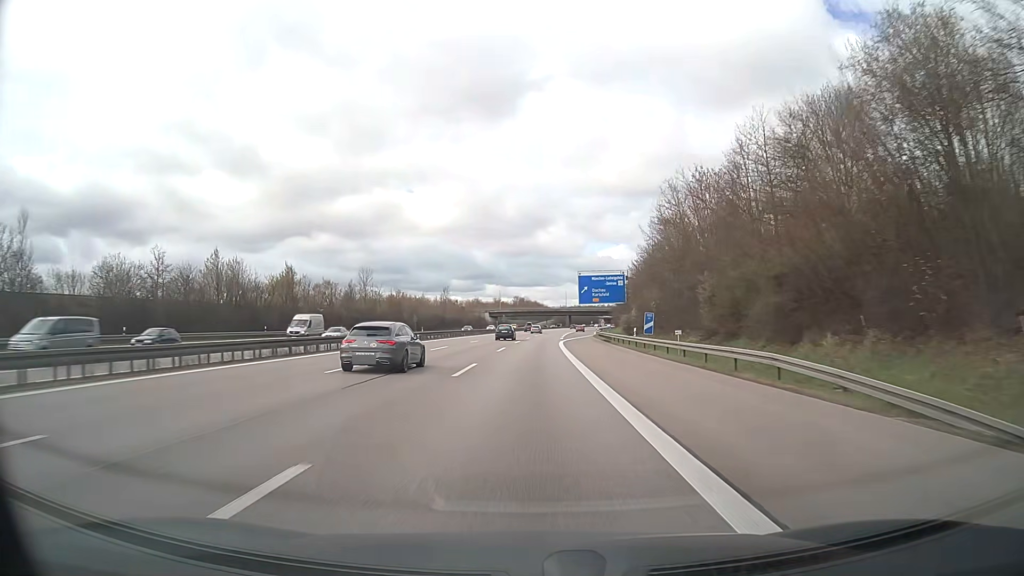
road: motorway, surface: asphalt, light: Day
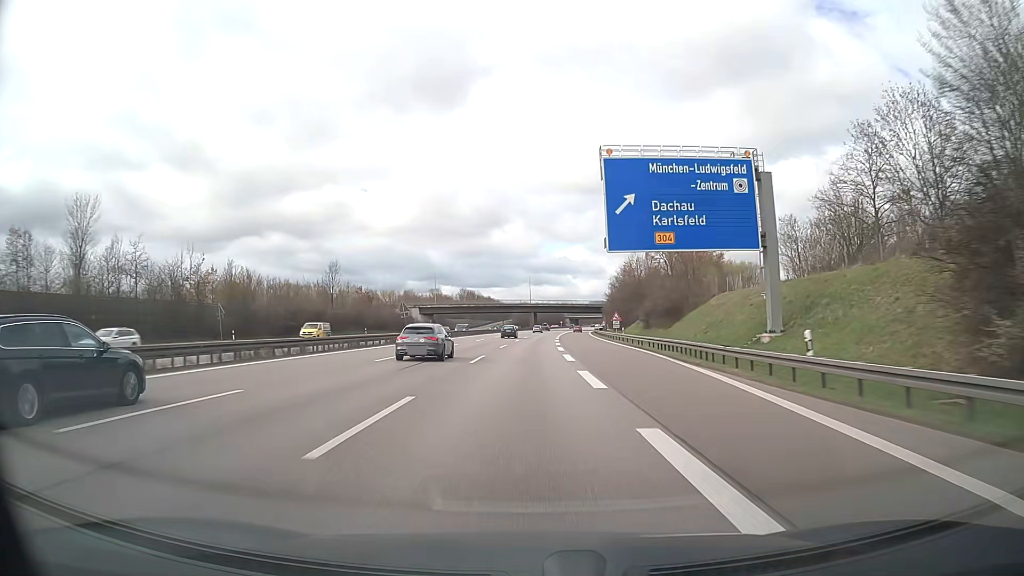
(+2.5, +83.3) m; +4°
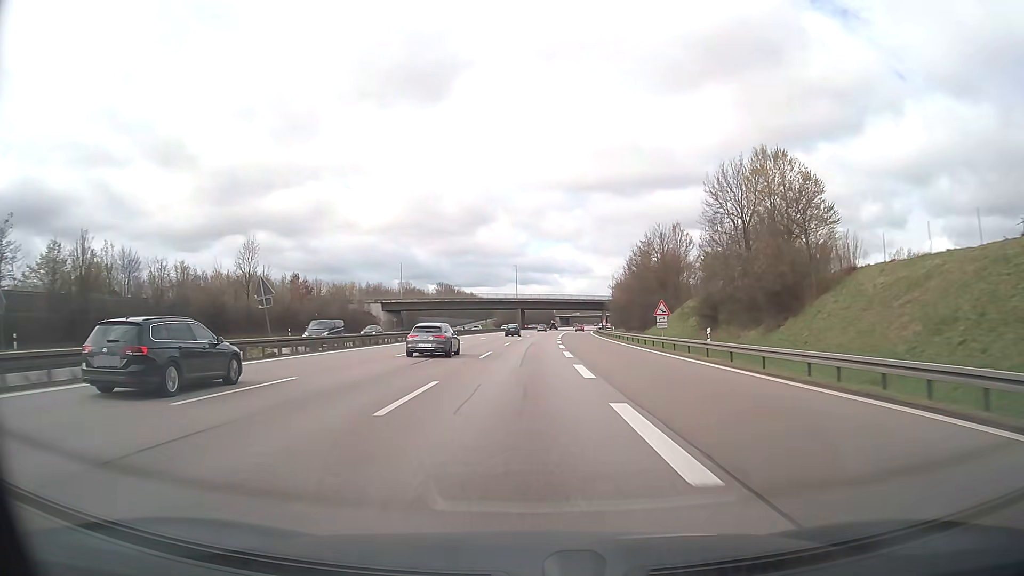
(+0.3, +33.3) m; +1°
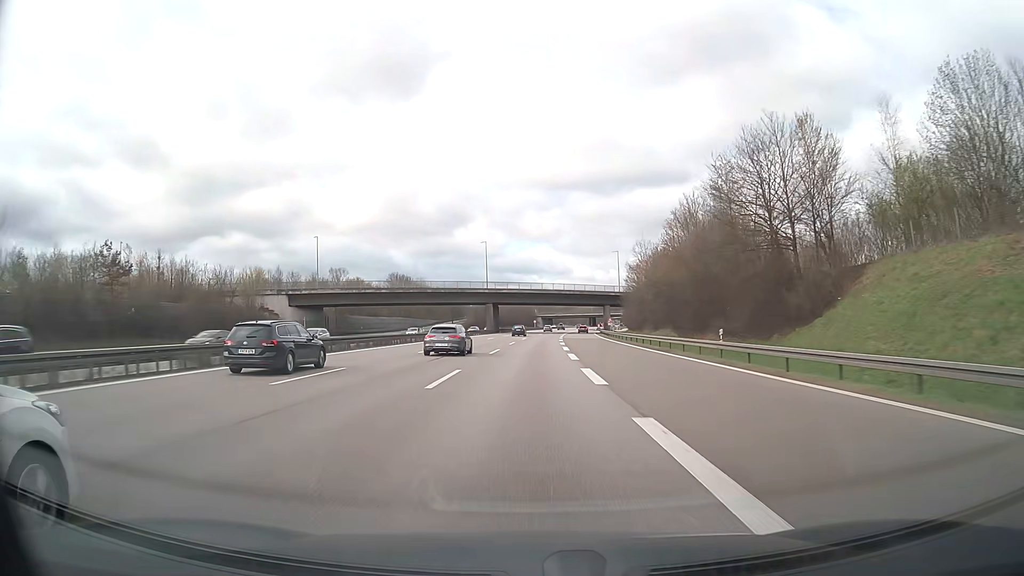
(+0.8, +49.8) m; +2°
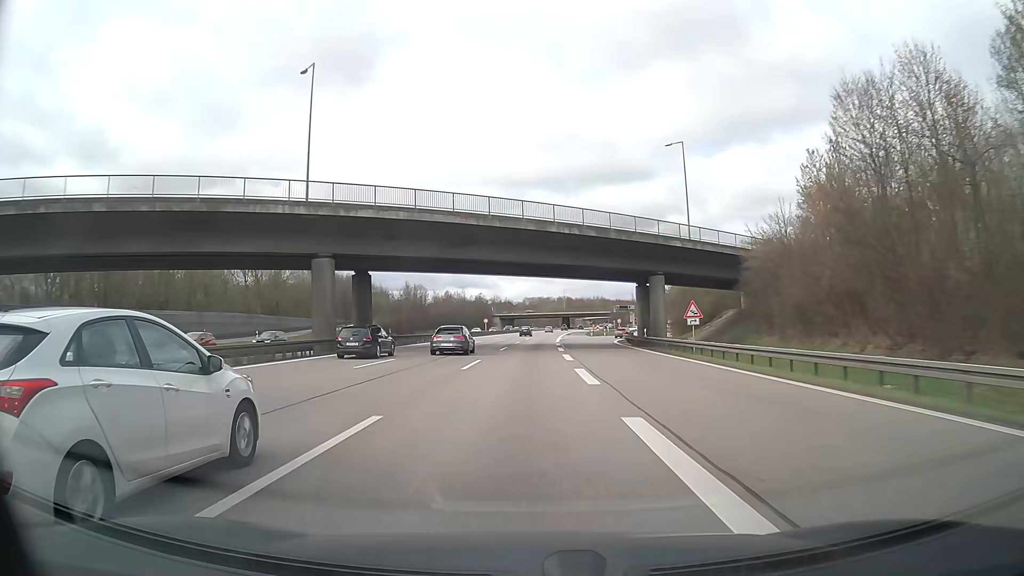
(+2.4, +83.0) m; +3°
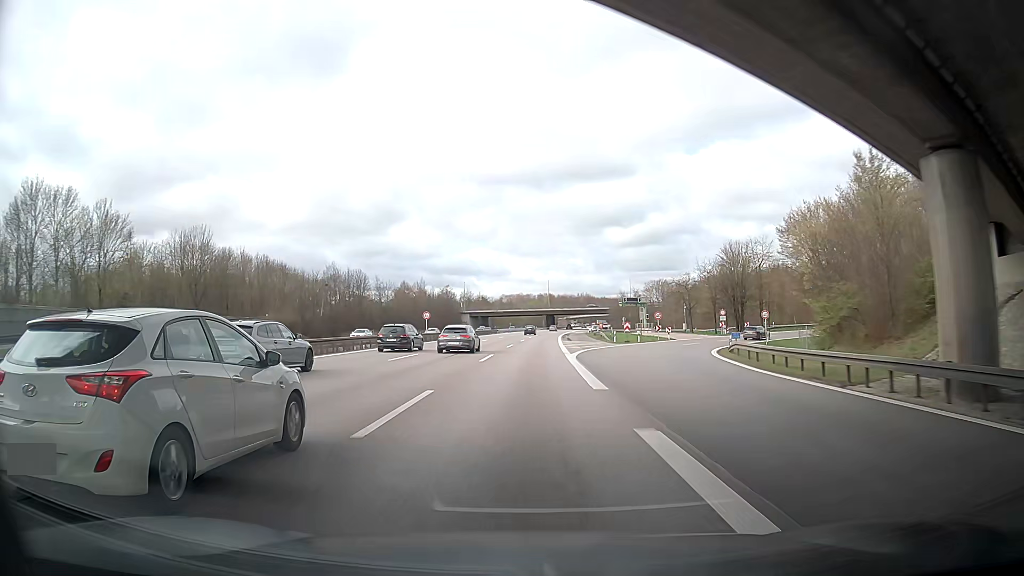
(+0.7, +49.8) m; +1°
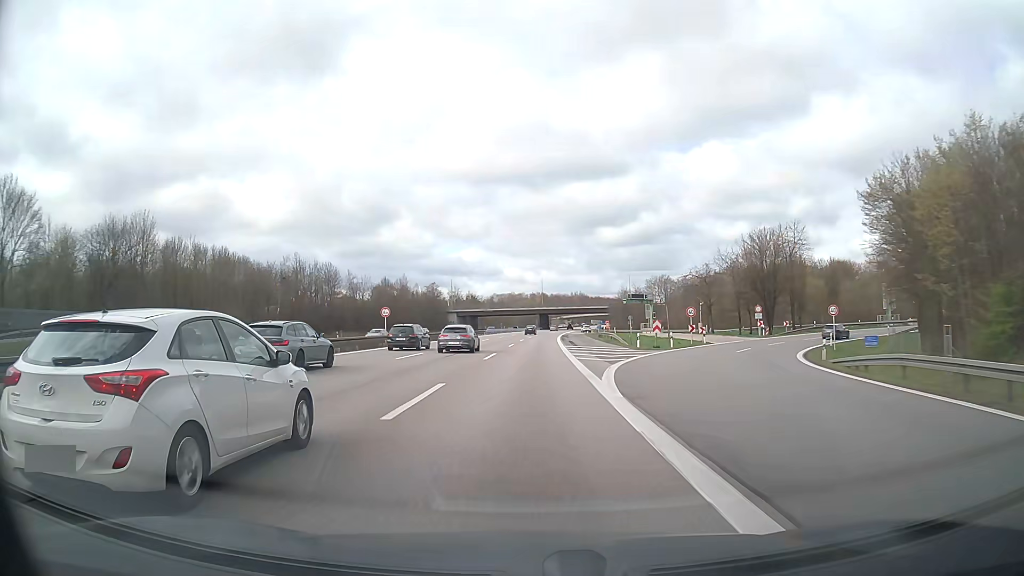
(+0.2, +16.6) m; +1°
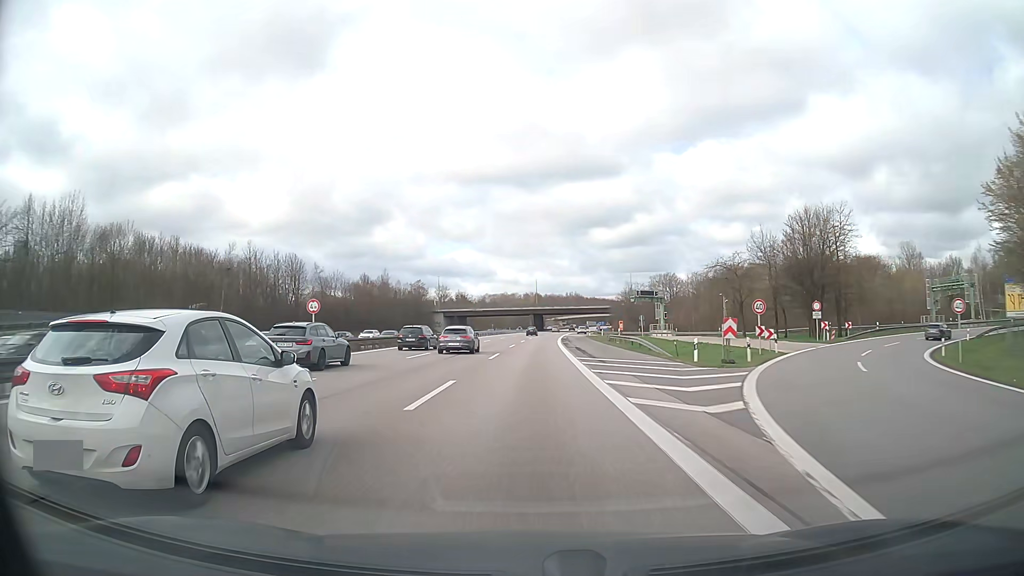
(+0.1, +16.6) m; +1°
(0, +10) (0, +20) (0, +30) (0, +40) (+1, +50) (+1, +60) (+1, +70) (+2, +80) (+2, +90) (+3, +100) m
